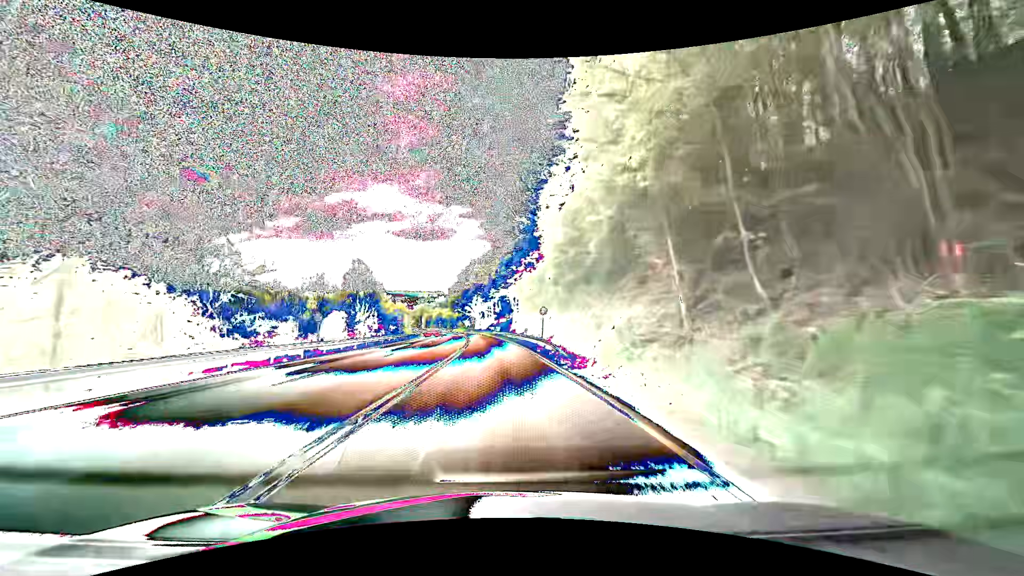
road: primary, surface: asphalt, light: Day
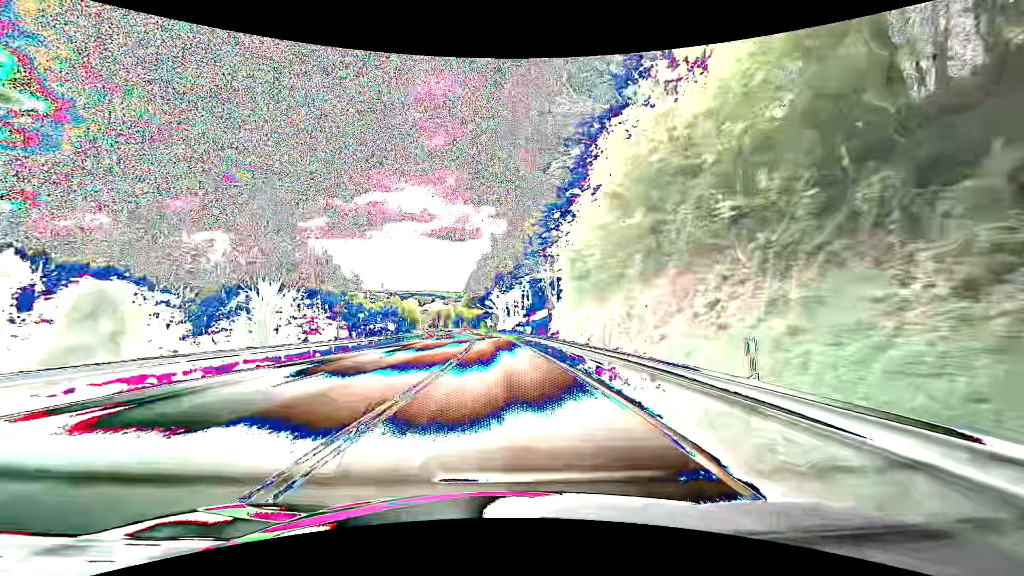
(-1.1, +36.1) m; -3°
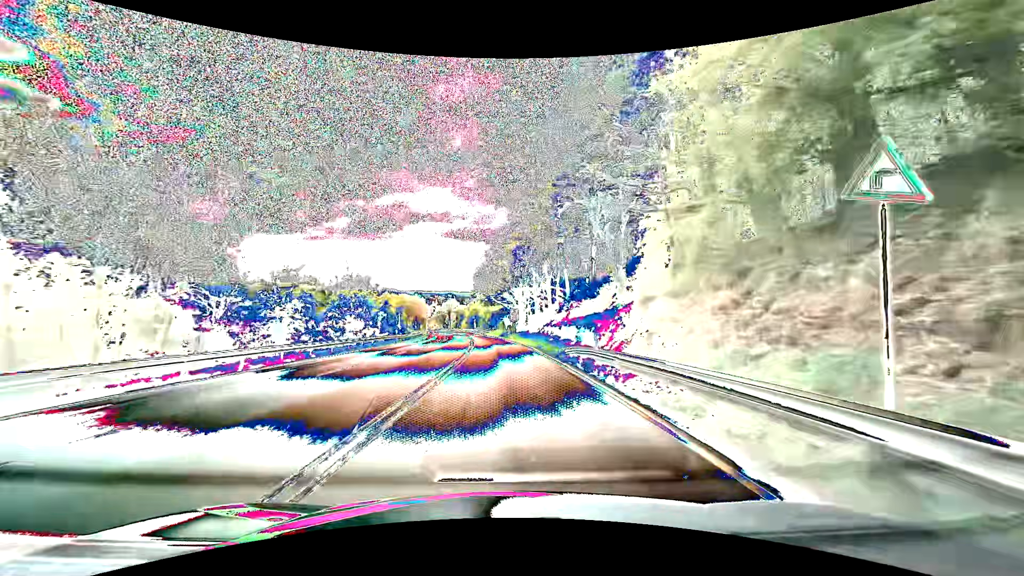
(-0.8, +32.4) m; -3°
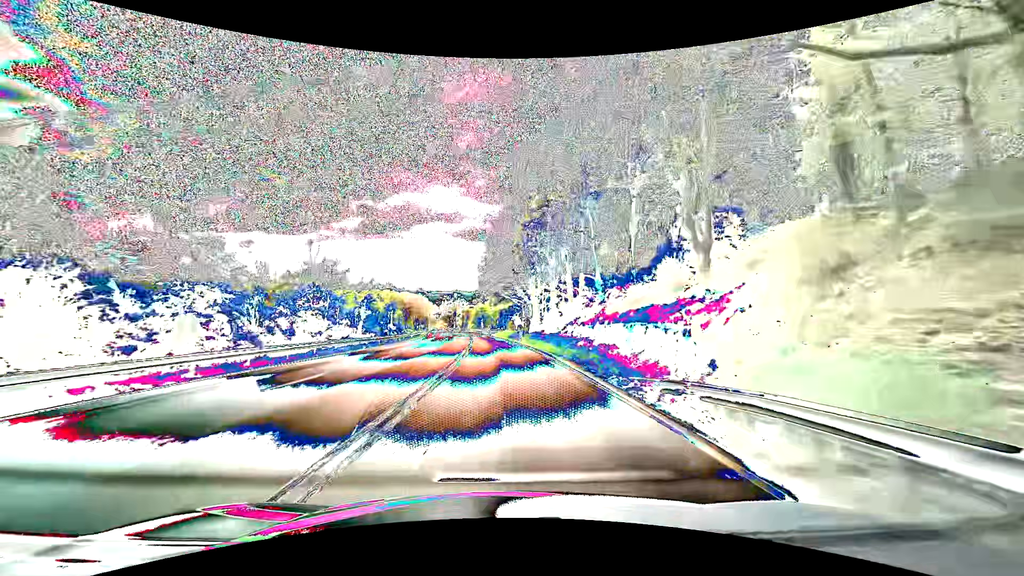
(-0.2, +15.6) m; -1°
(0, +10) (0, +20) (0, +30) (-1, +40) (-1, +50) (-2, +60) (-3, +70) (-4, +80) (-5, +90) (-6, +100) m
